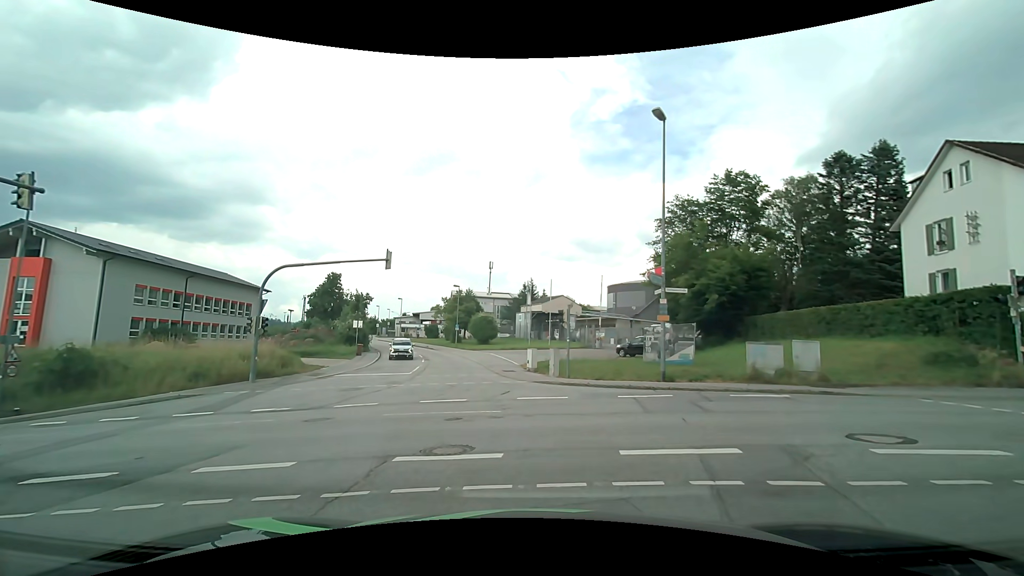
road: residential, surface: asphalt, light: Day
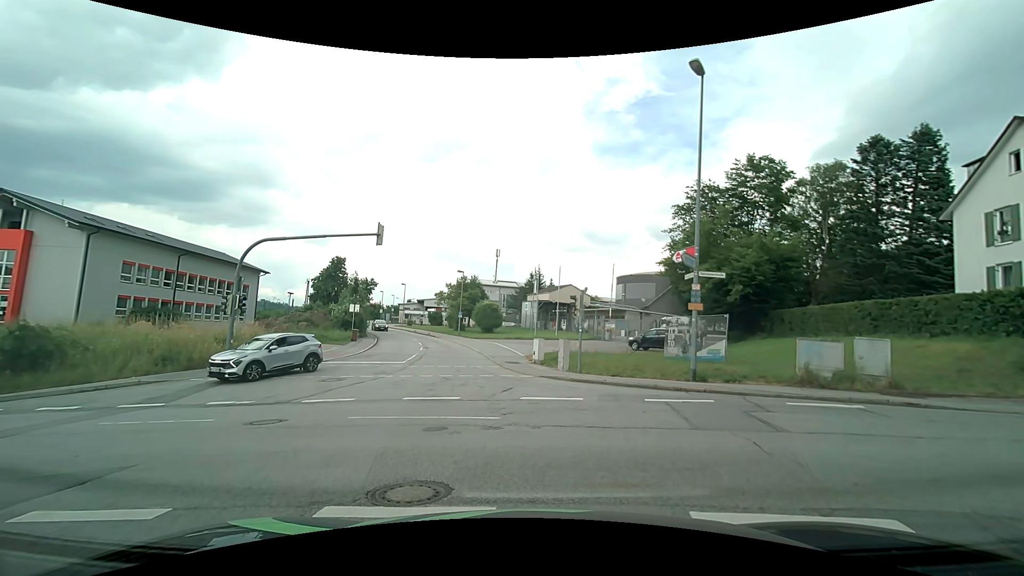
(0.0, +2.7) m; 0°
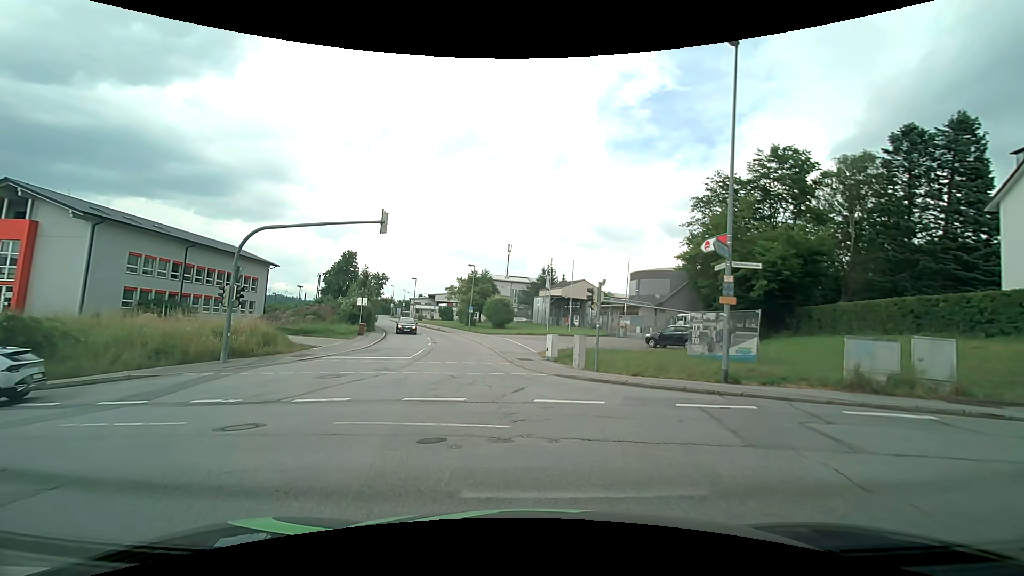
(0.0, +1.4) m; 0°
